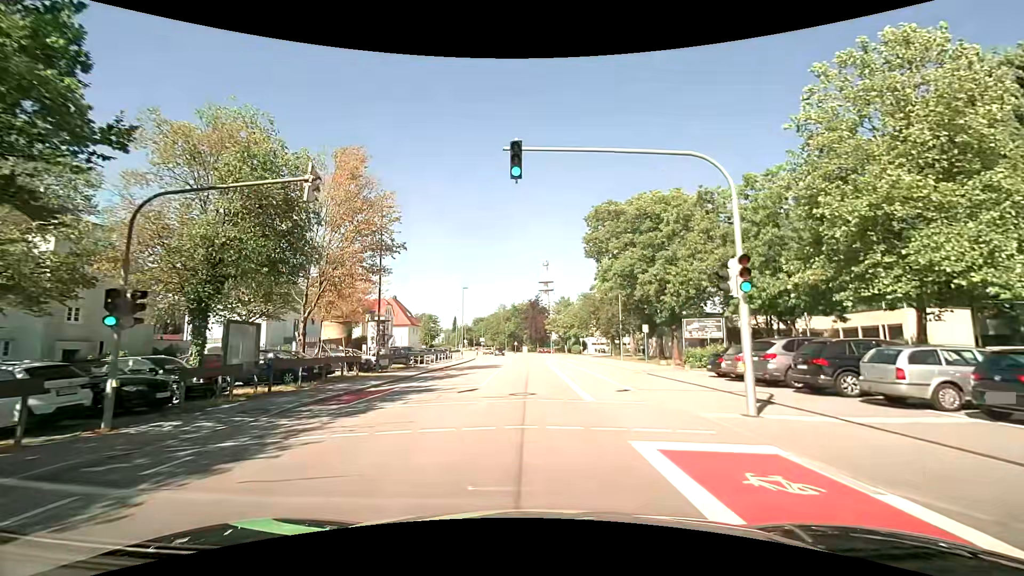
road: tertiary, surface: asphalt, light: Day
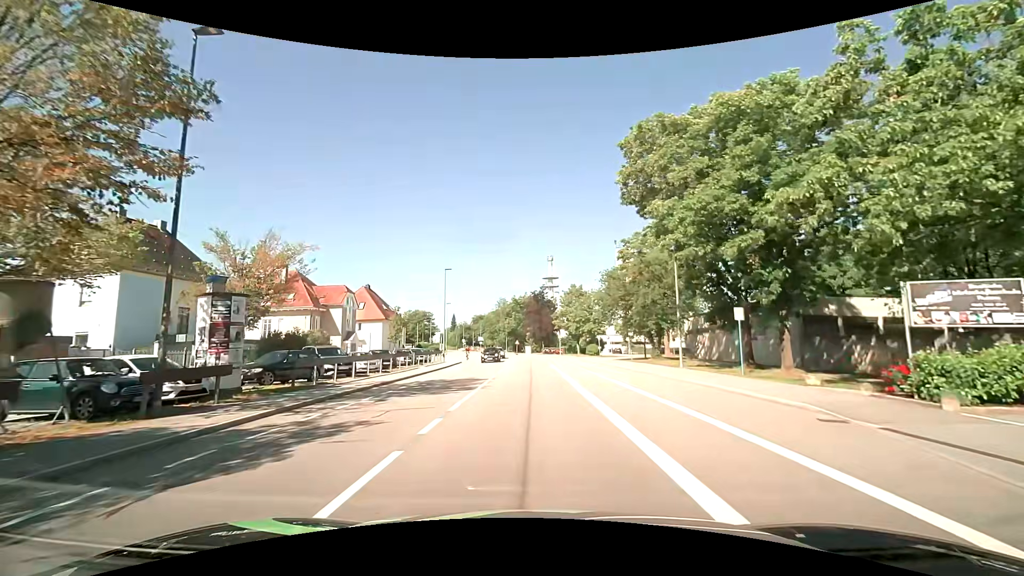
(-0.1, +18.0) m; -1°
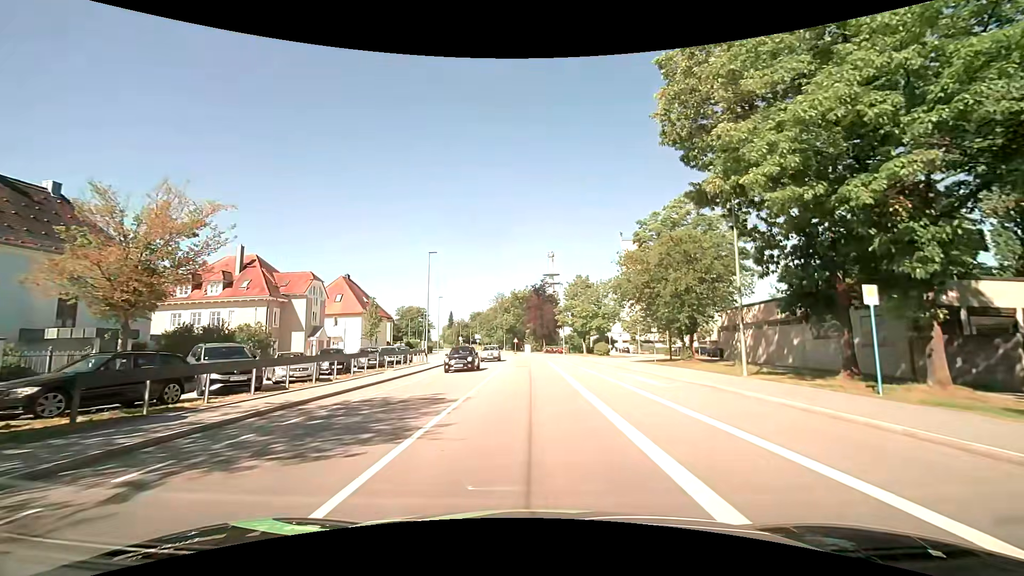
(0.0, +9.0) m; 0°
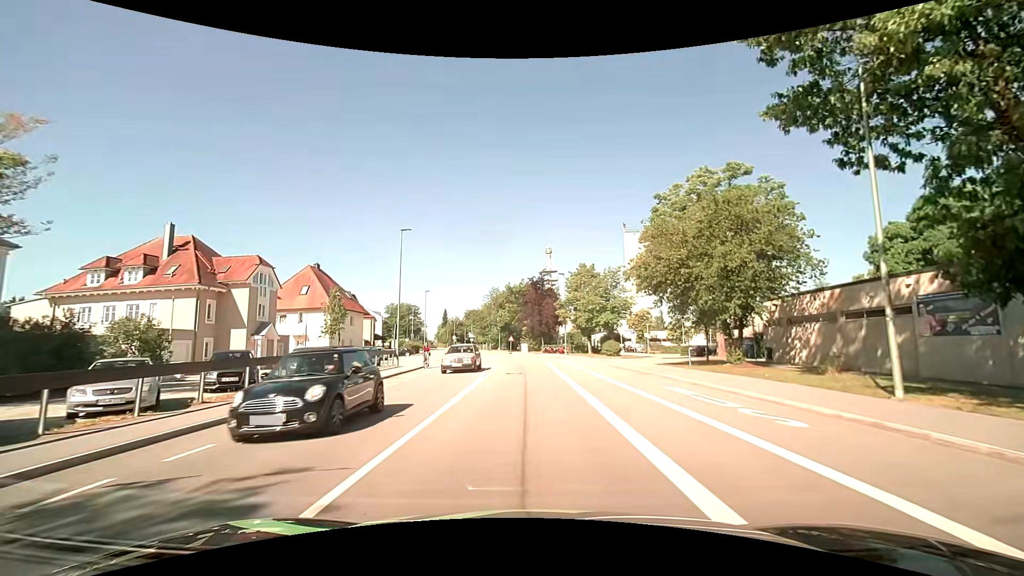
(+0.1, +9.0) m; 0°
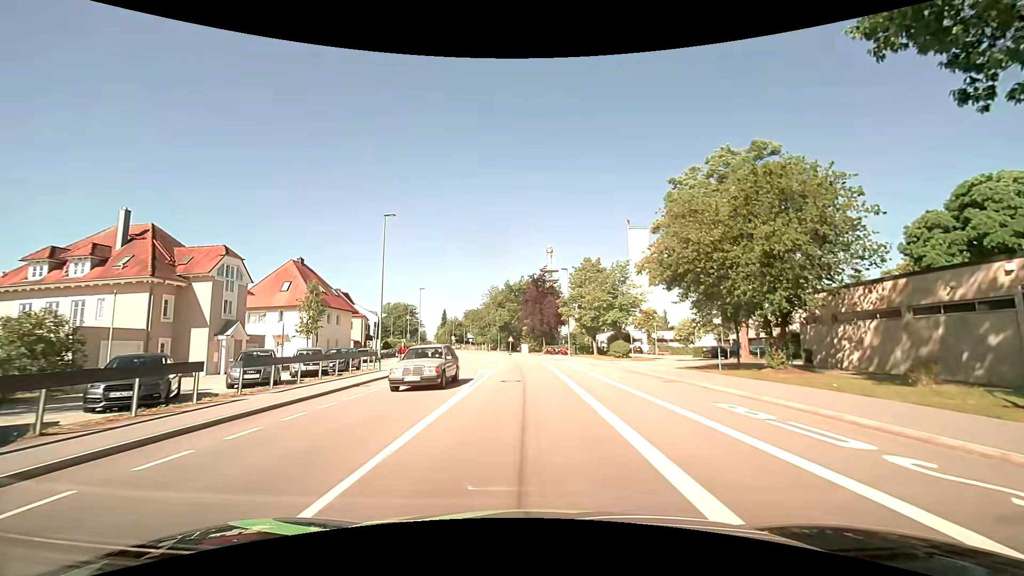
(0.0, +4.5) m; 0°
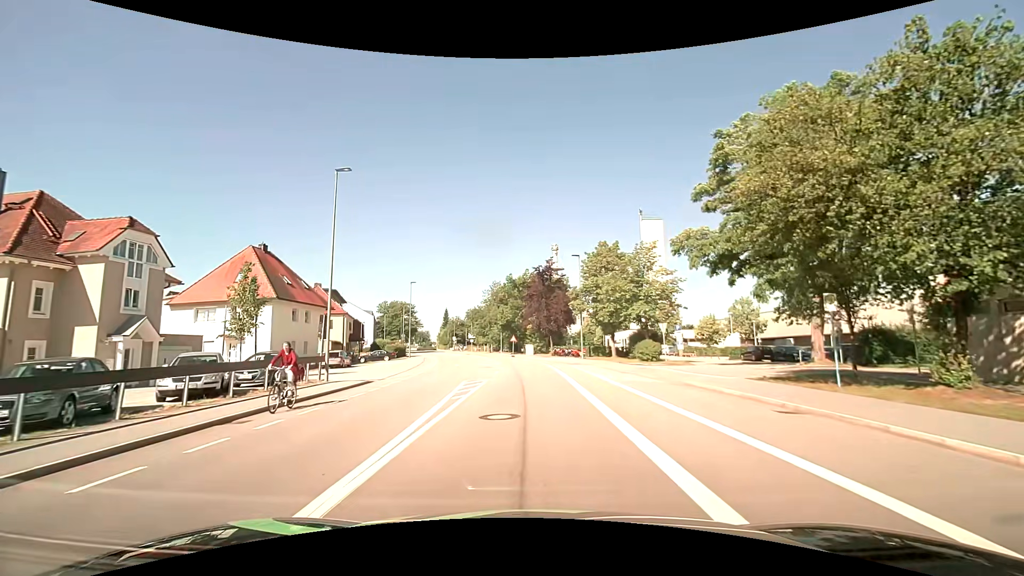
(-0.1, +9.1) m; -1°
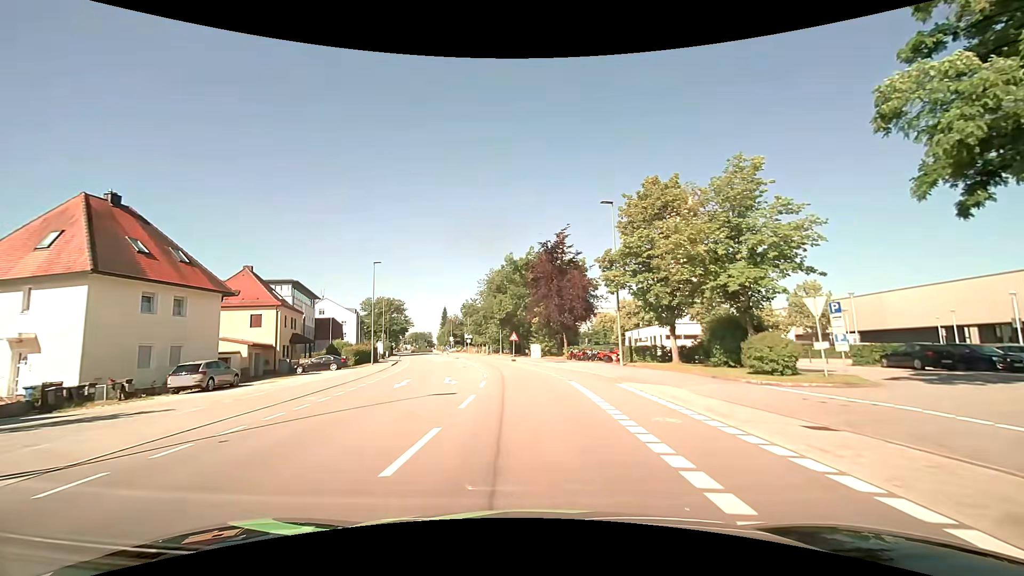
(-0.1, +18.0) m; 0°
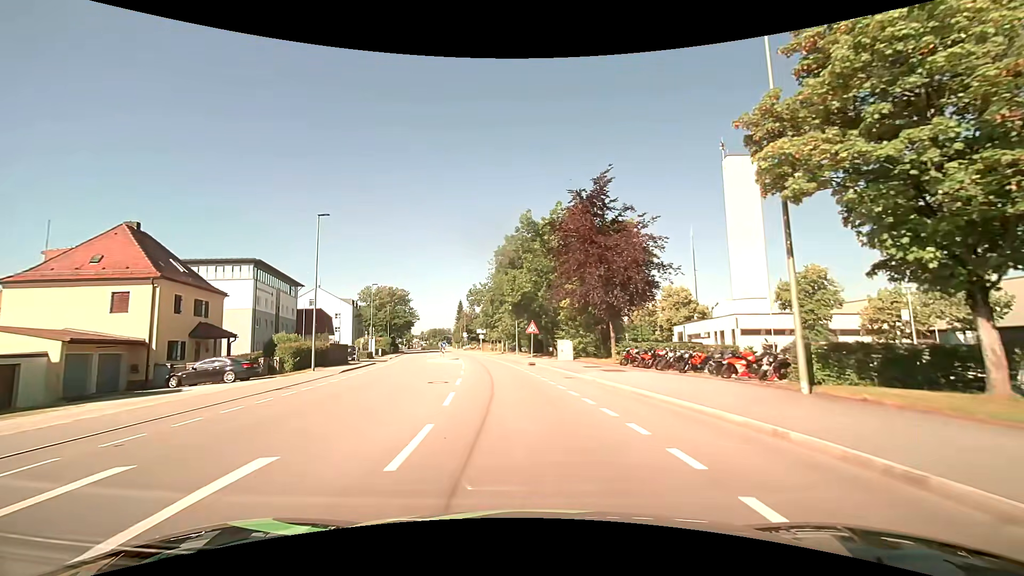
(-0.5, +18.0) m; -3°
